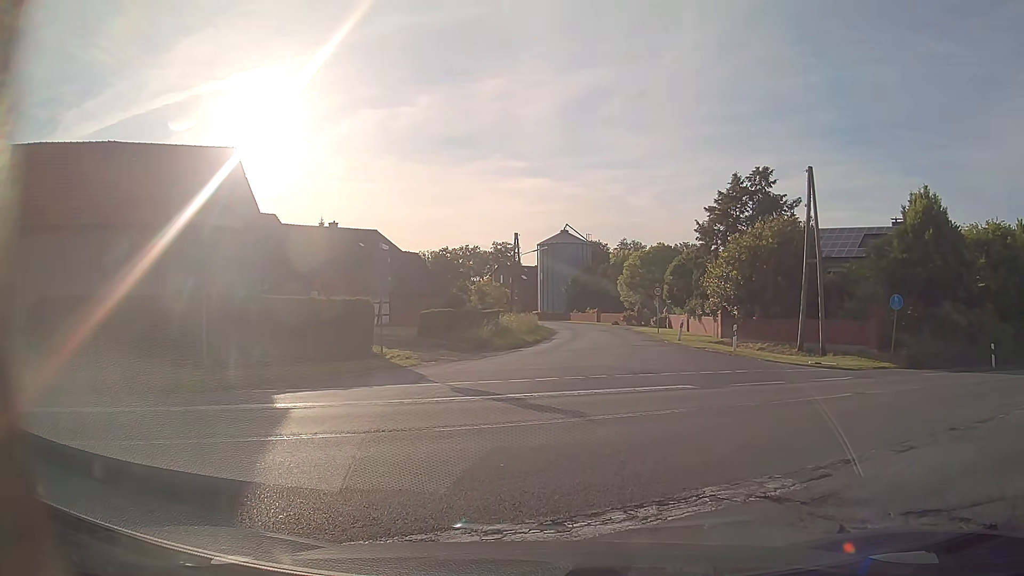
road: unclassified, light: Day
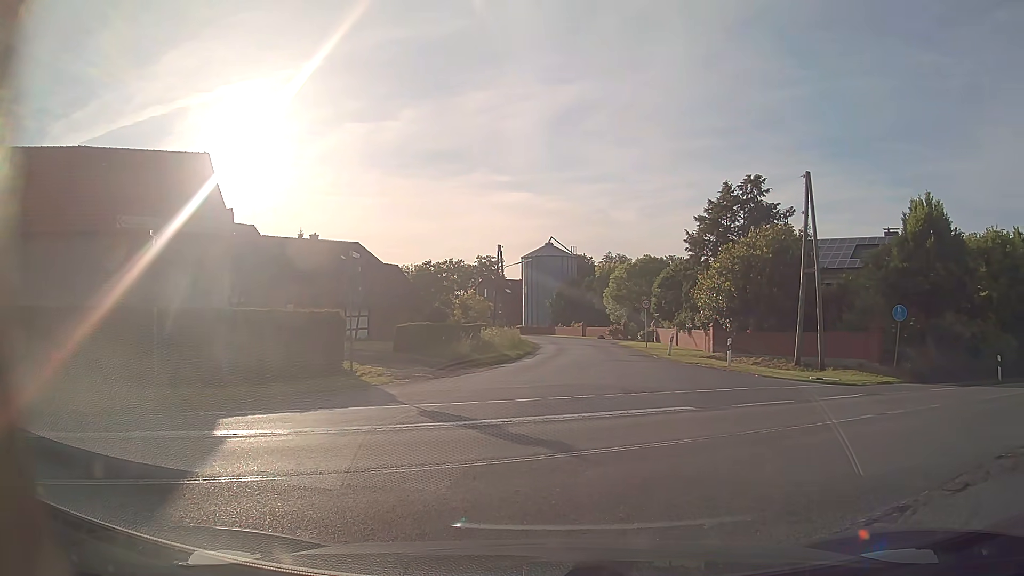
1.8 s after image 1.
(0.0, +1.6) m; +1°
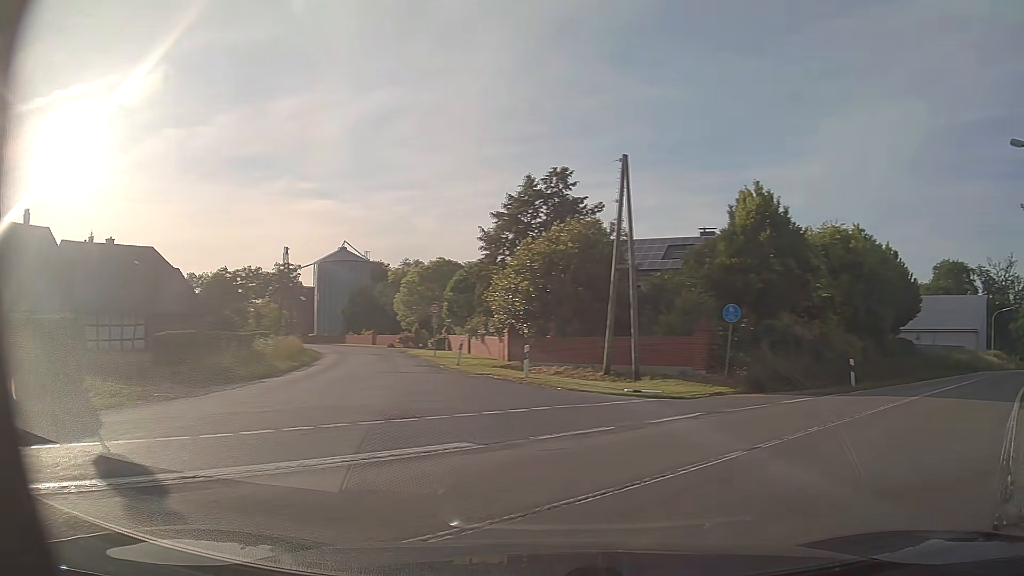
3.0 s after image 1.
(+0.5, +4.1) m; +16°
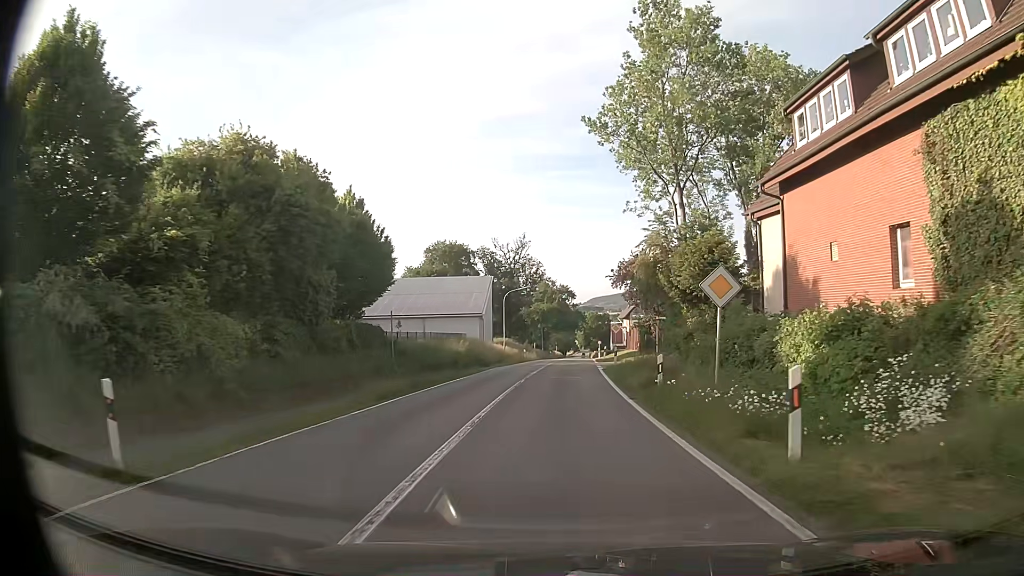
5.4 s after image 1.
(+9.8, +15.5) m; +46°
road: tertiary
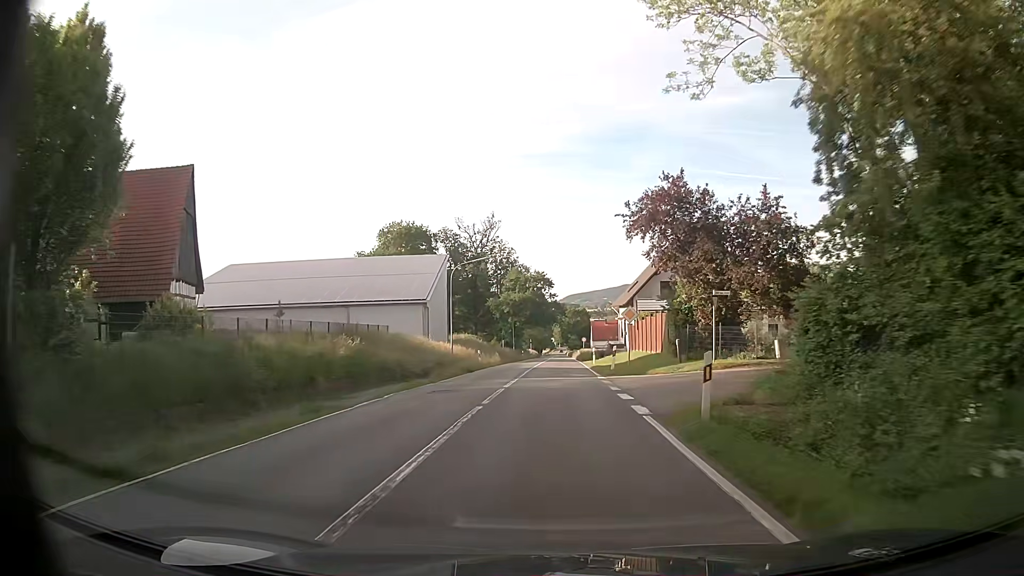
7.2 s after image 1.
(+0.5, +24.0) m; +2°
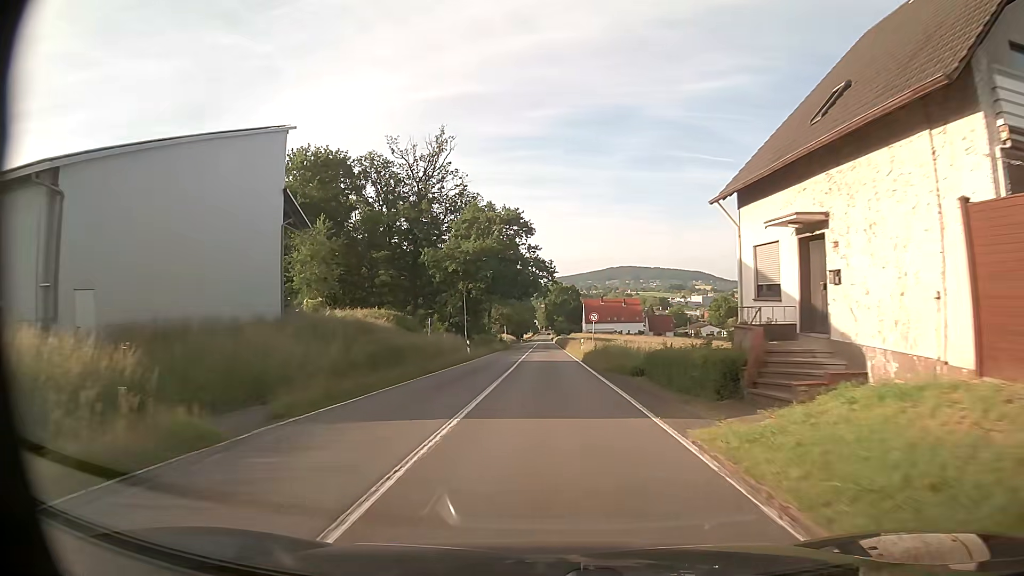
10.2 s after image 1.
(+0.7, +47.5) m; +1°
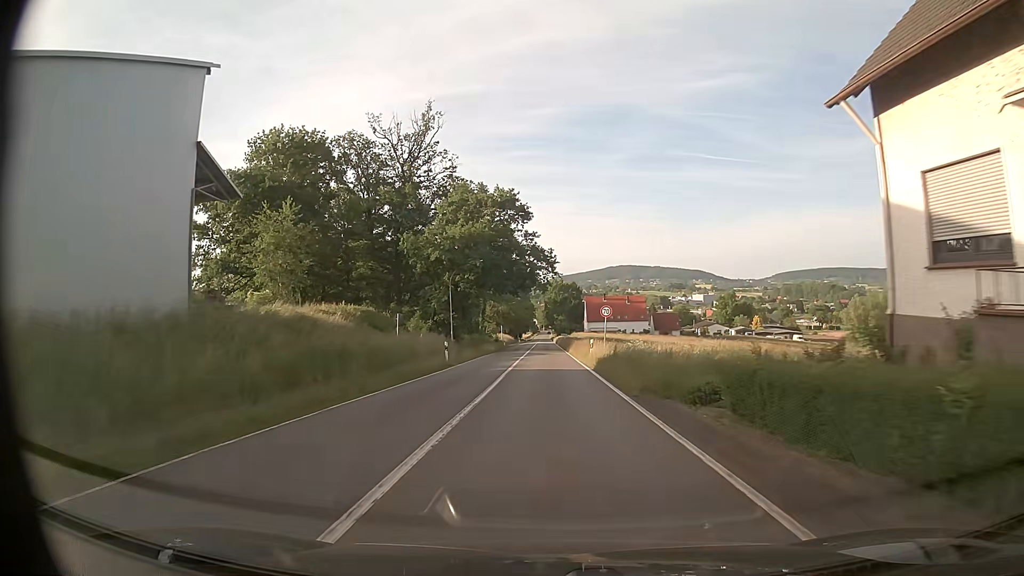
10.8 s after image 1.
(0.0, +9.6) m; 0°
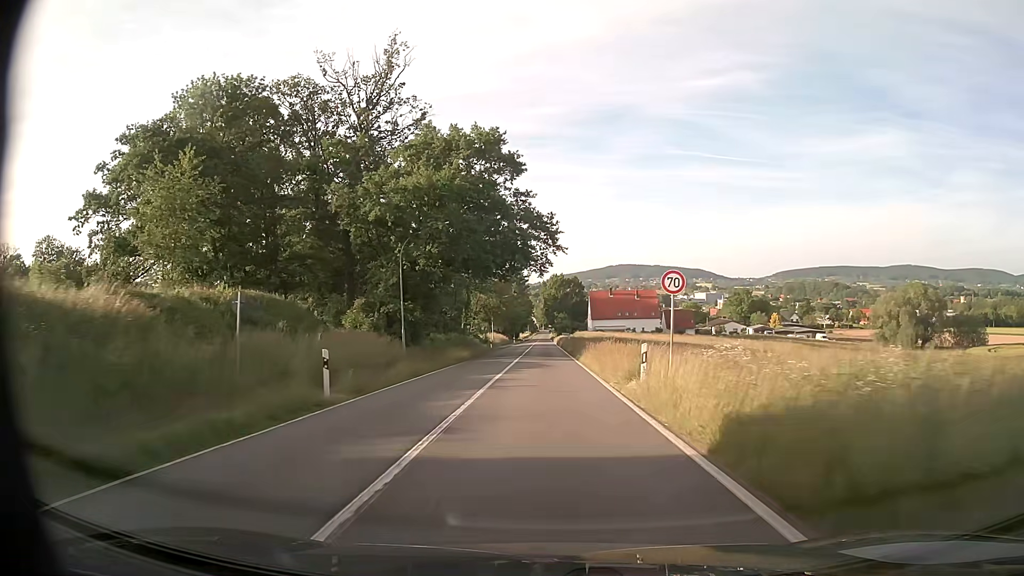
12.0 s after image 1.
(-0.1, +19.4) m; 0°
(0, +10) (0, +20) (0, +30) (0, +40) (0, +50) (0, +60) (0, +70) (0, +80) (0, +90) (0, +100) m
